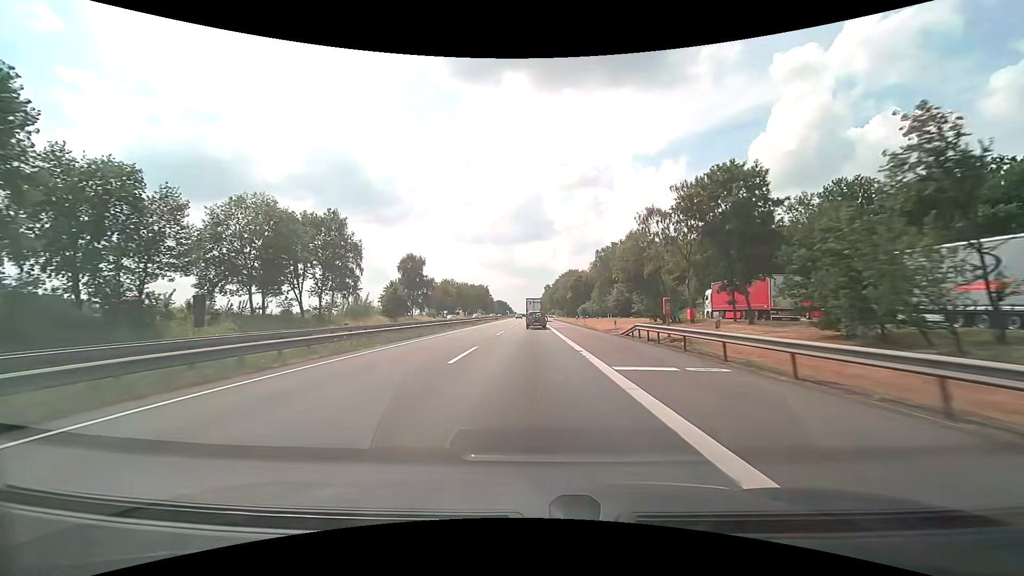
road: motorway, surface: asphalt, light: Day
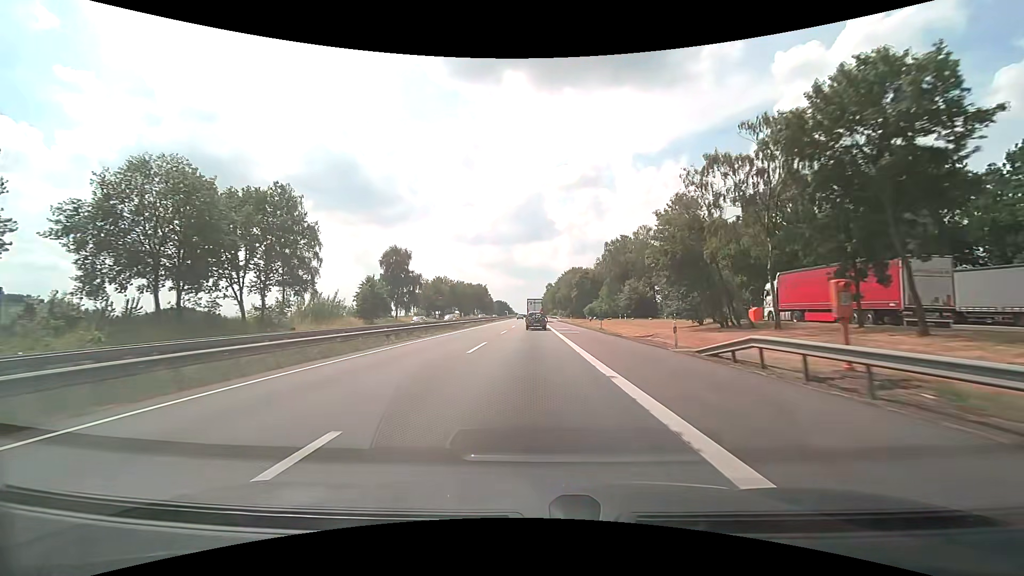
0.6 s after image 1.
(0.0, +14.5) m; 0°
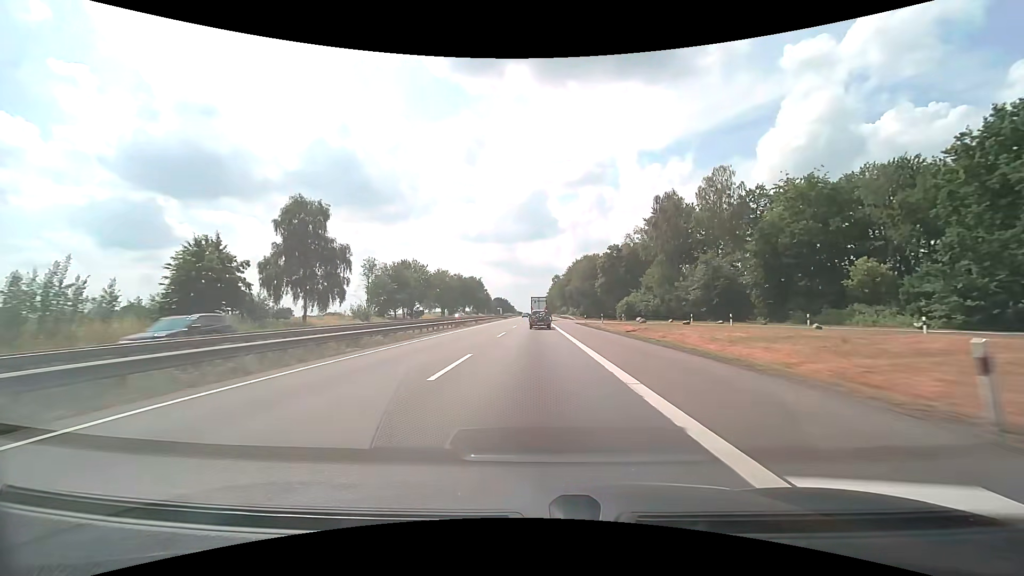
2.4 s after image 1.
(-0.2, +43.8) m; 0°
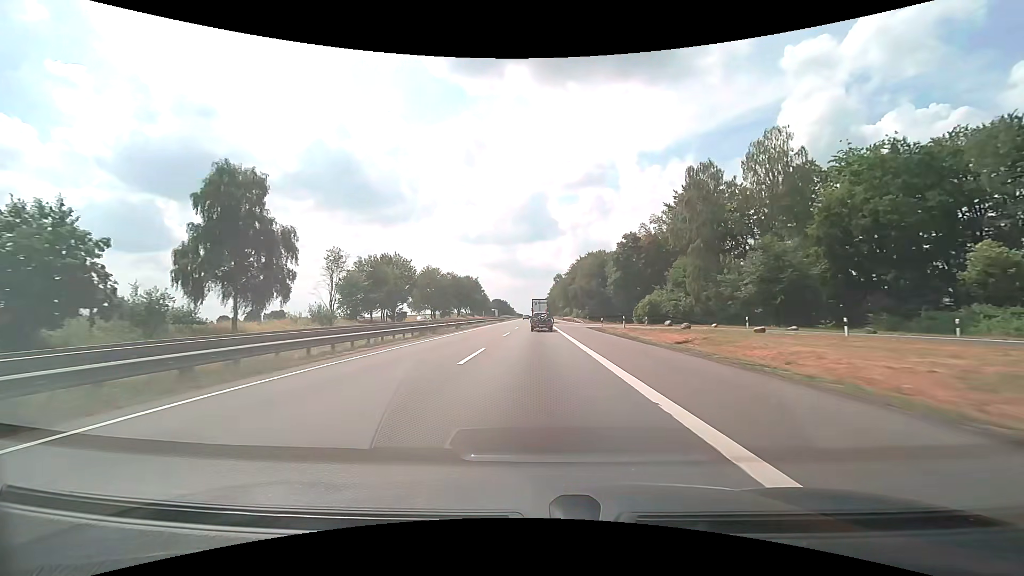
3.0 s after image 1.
(0.0, +14.7) m; 0°
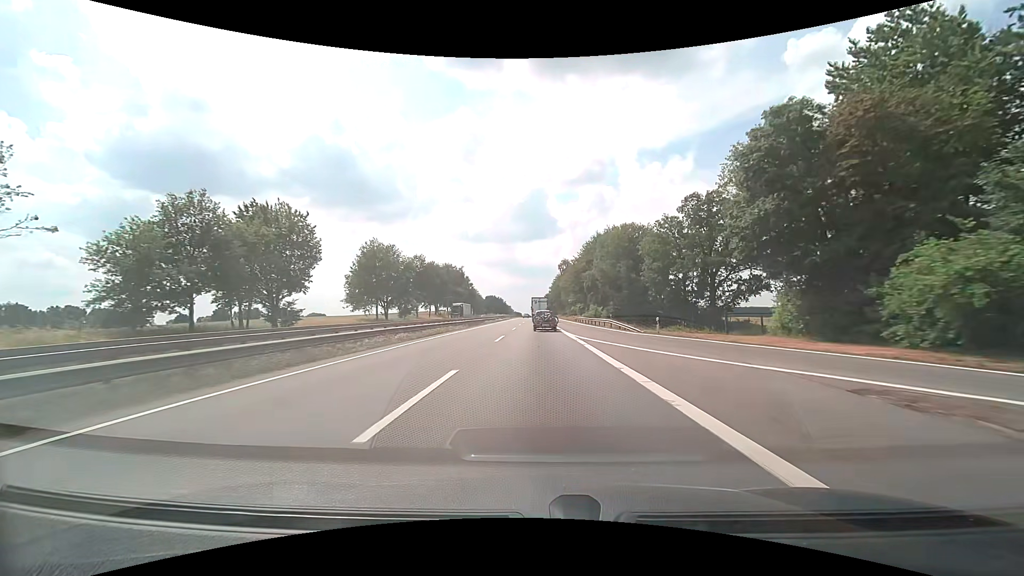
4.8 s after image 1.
(0.0, +44.3) m; 0°
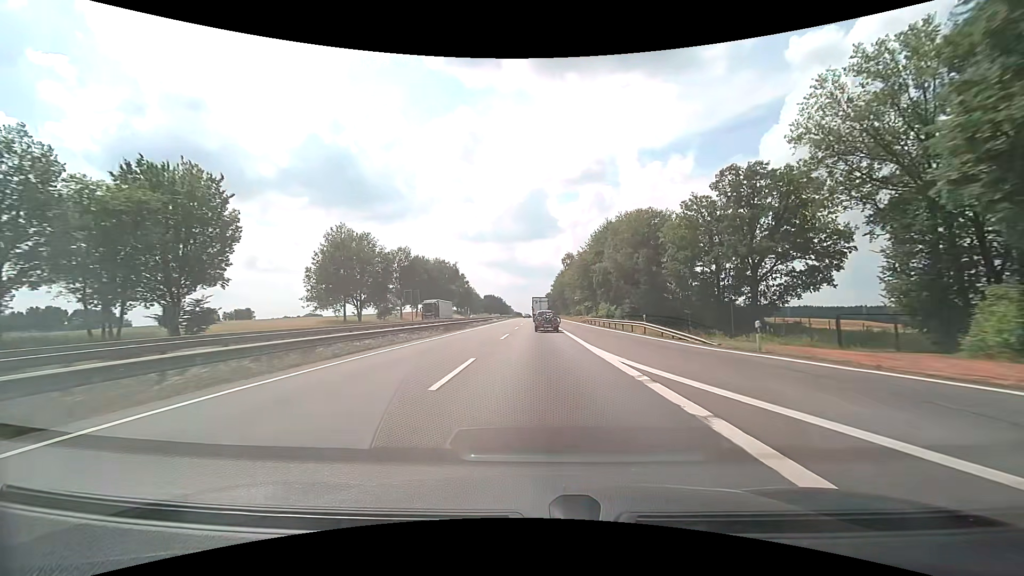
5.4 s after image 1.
(0.0, +14.9) m; 0°
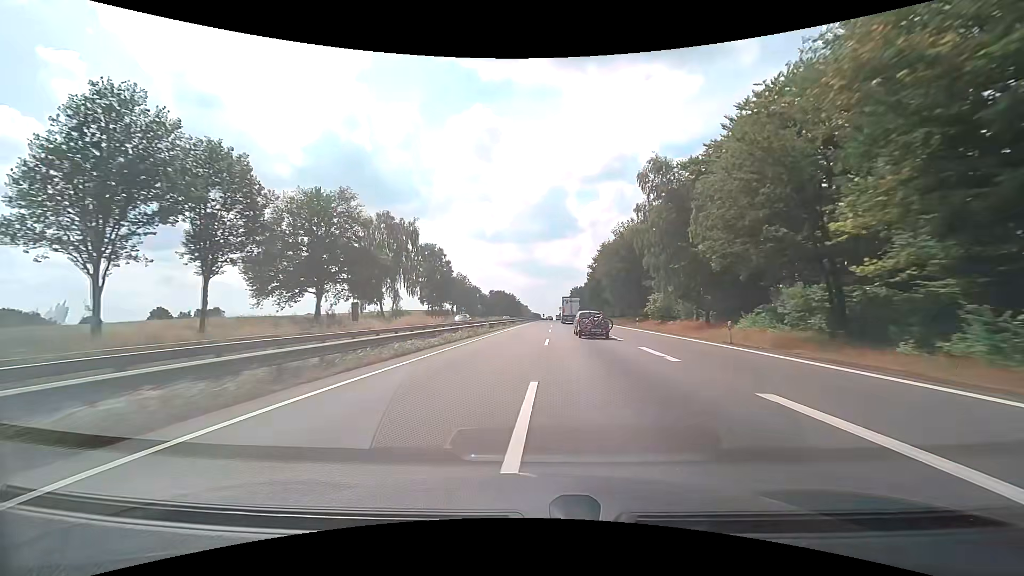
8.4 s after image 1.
(-1.3, +77.7) m; -2°
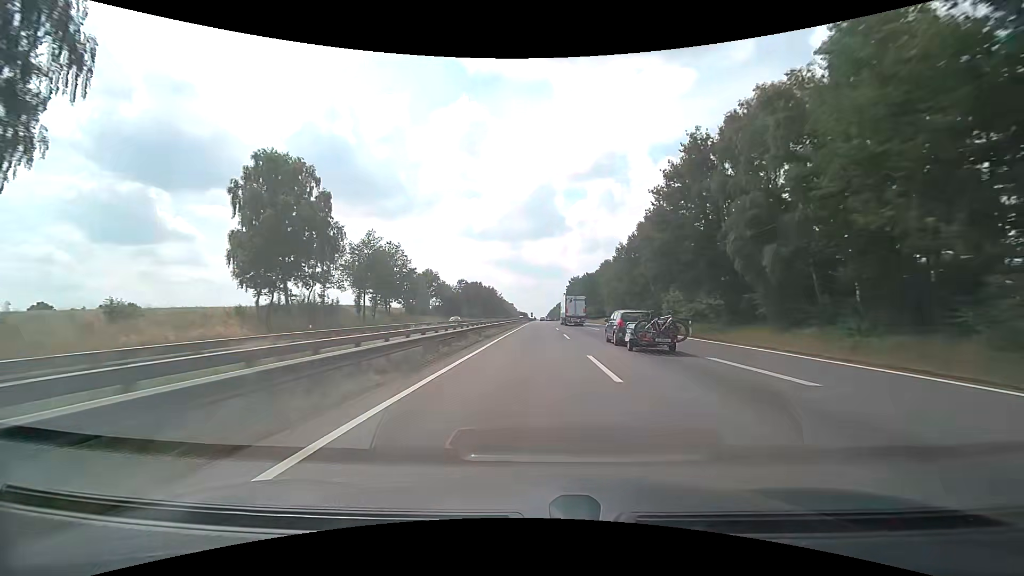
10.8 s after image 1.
(+0.7, +66.4) m; +1°
(0, +10) (0, +20) (0, +30) (0, +40) (0, +50) (0, +60) (+1, +70) (+1, +80) (+1, +90) (+1, +100) m
